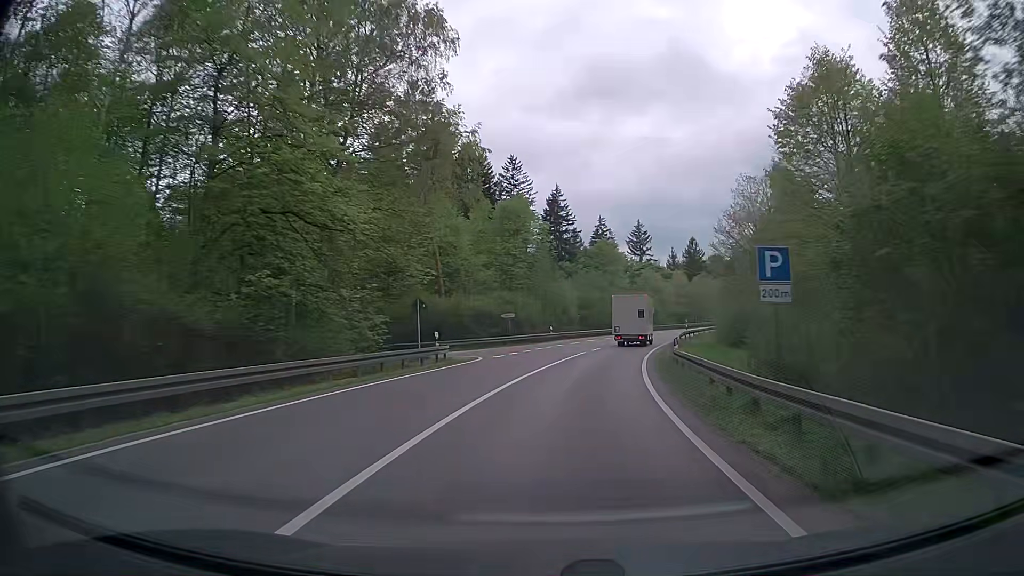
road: secondary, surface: asphalt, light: Day
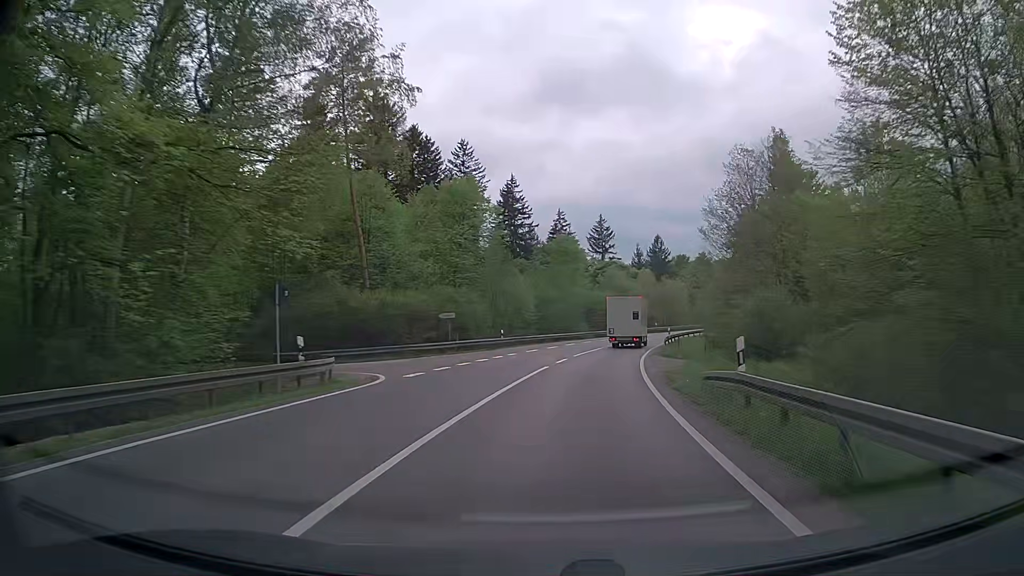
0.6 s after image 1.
(+0.4, +11.3) m; +4°
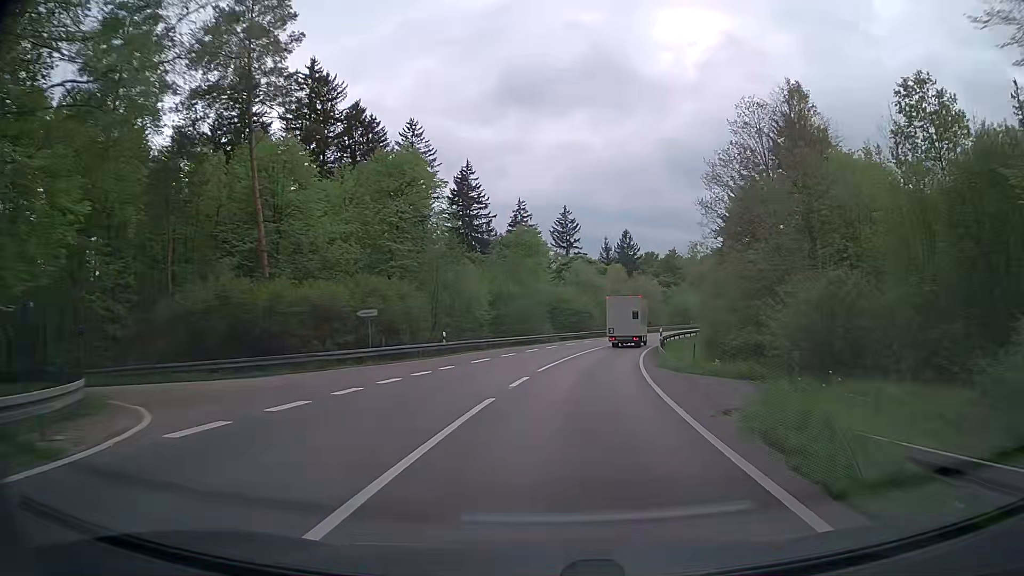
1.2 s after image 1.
(+0.3, +11.4) m; +3°
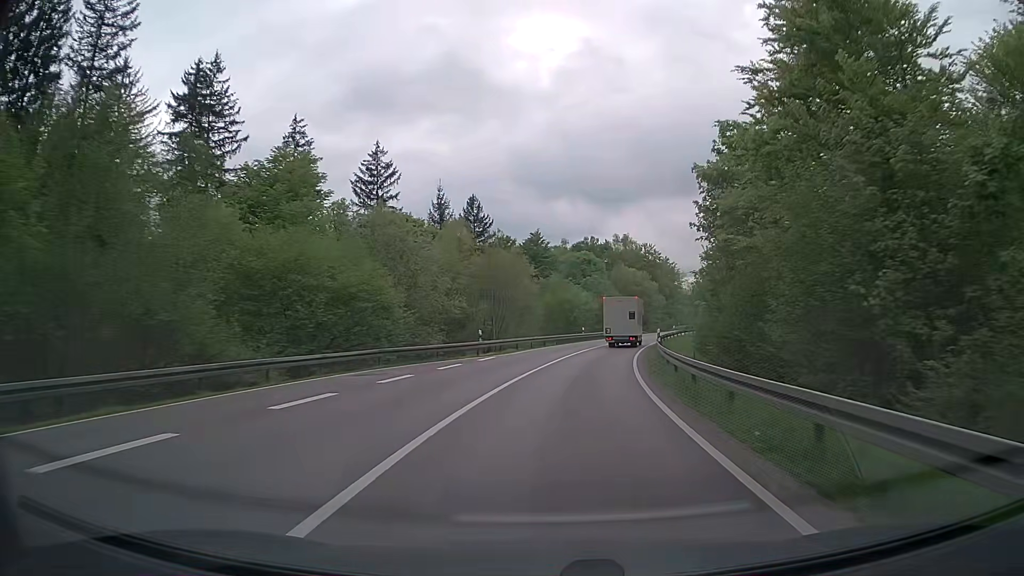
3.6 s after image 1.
(+5.3, +45.2) m; +13°
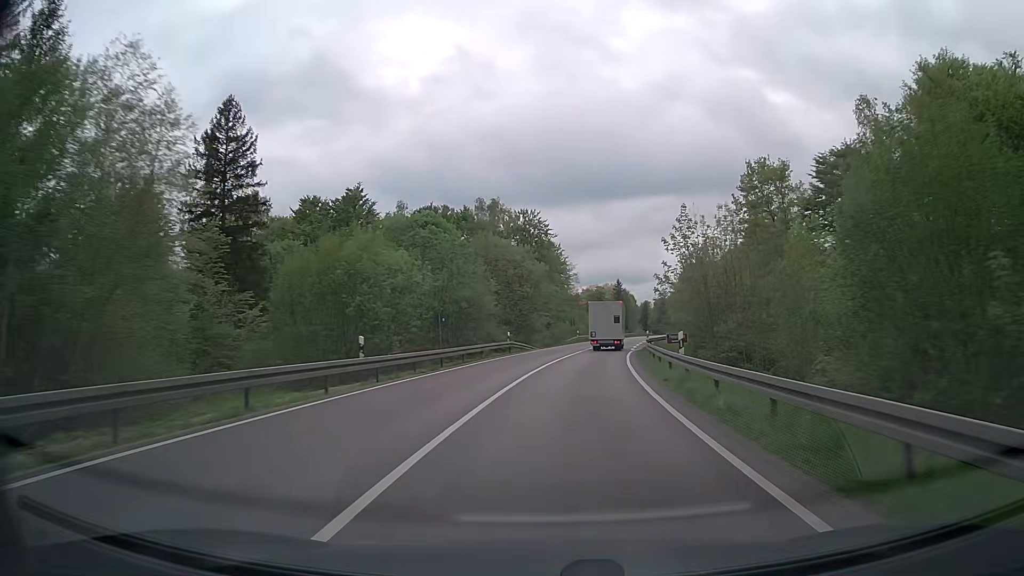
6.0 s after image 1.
(+4.8, +45.8) m; +12°
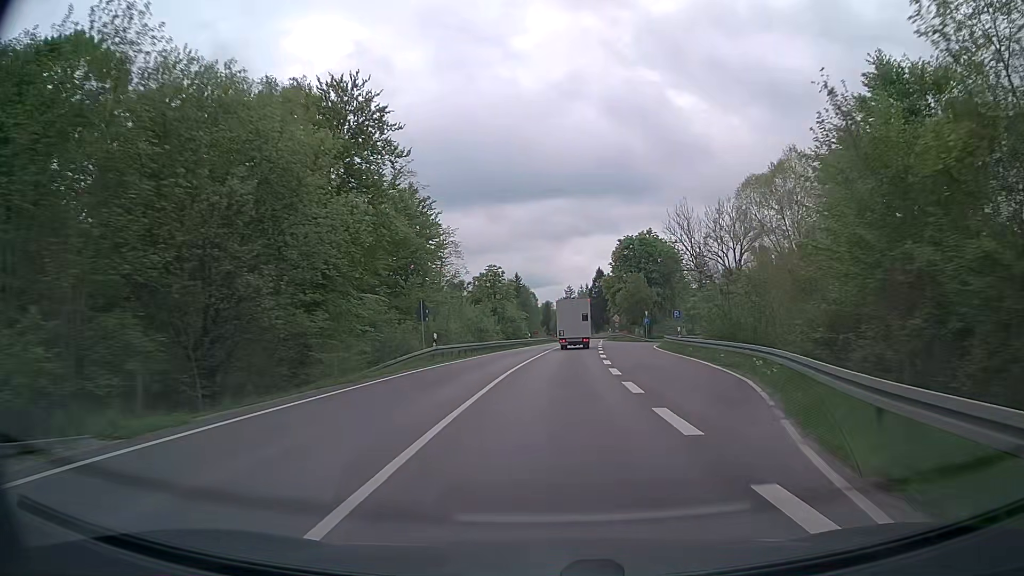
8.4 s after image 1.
(+4.0, +46.4) m; +9°
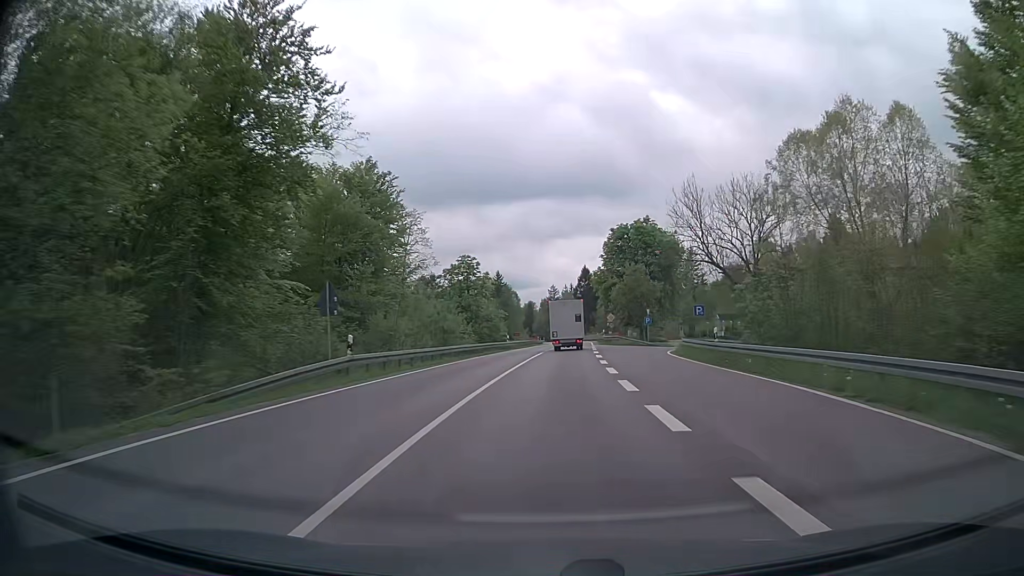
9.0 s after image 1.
(+0.2, +11.7) m; +1°
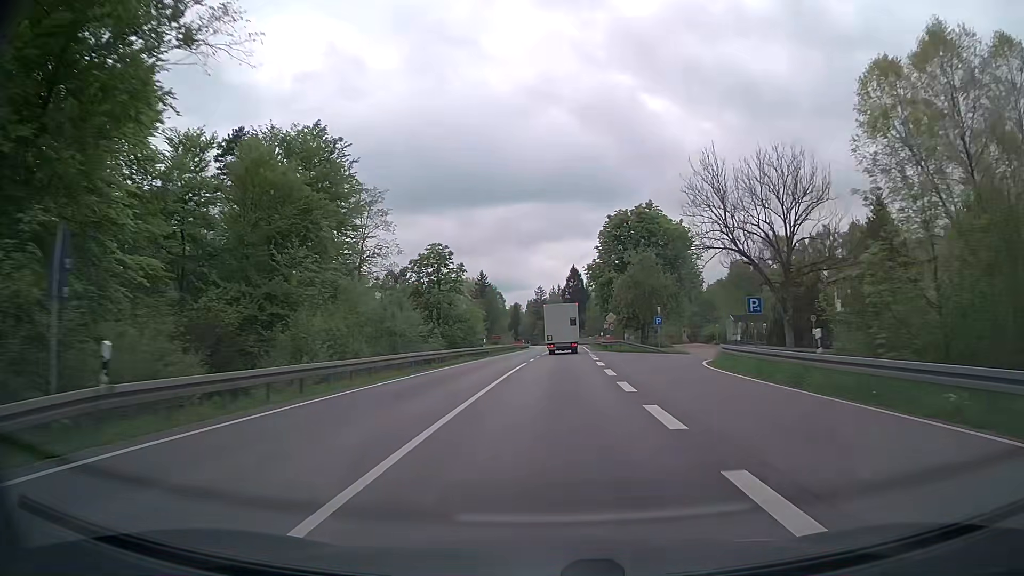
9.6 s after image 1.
(+0.1, +11.6) m; +1°
(0, +10) (0, +20) (+1, +30) (+1, +40) (+1, +50) (+2, +60) (+2, +70) (+3, +80) (+3, +90) (+3, +100) m
